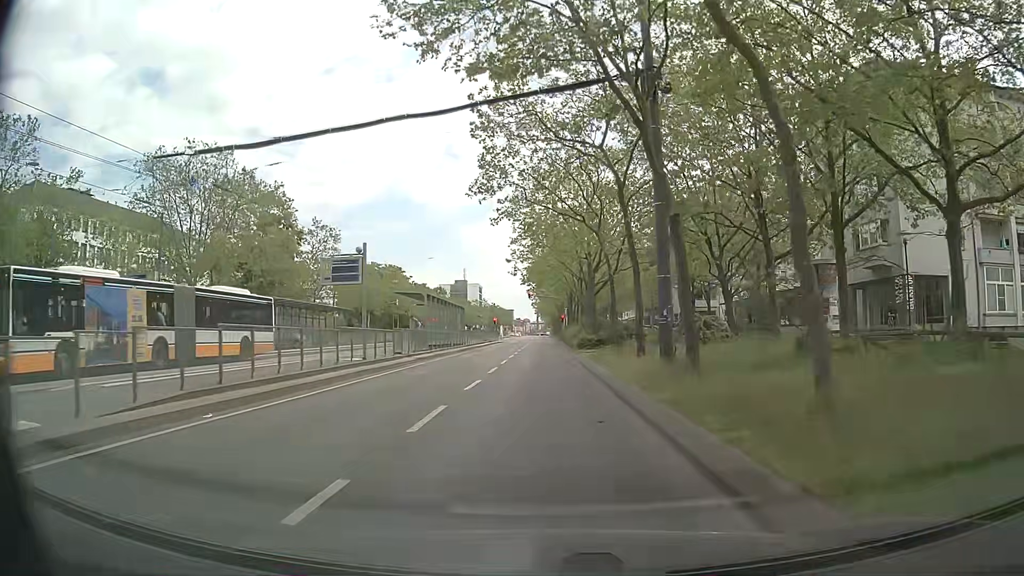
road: primary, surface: asphalt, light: Day
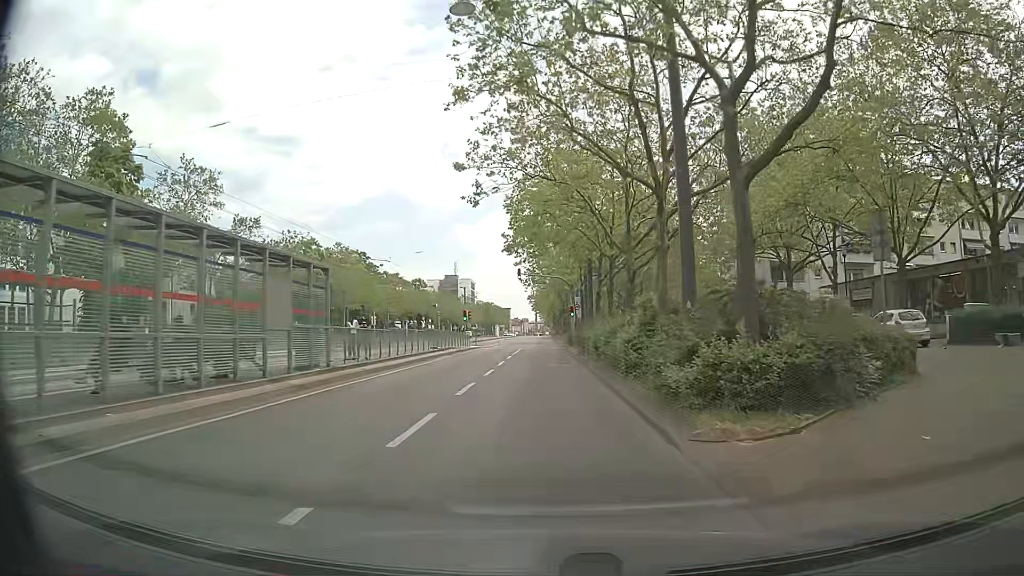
(0.0, +32.6) m; +1°
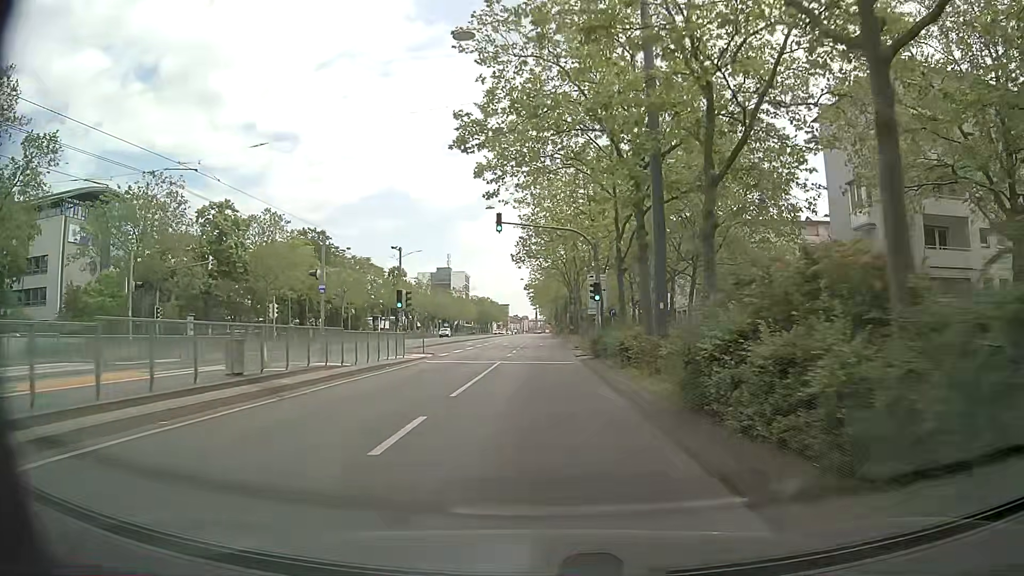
(-0.4, +25.9) m; 0°
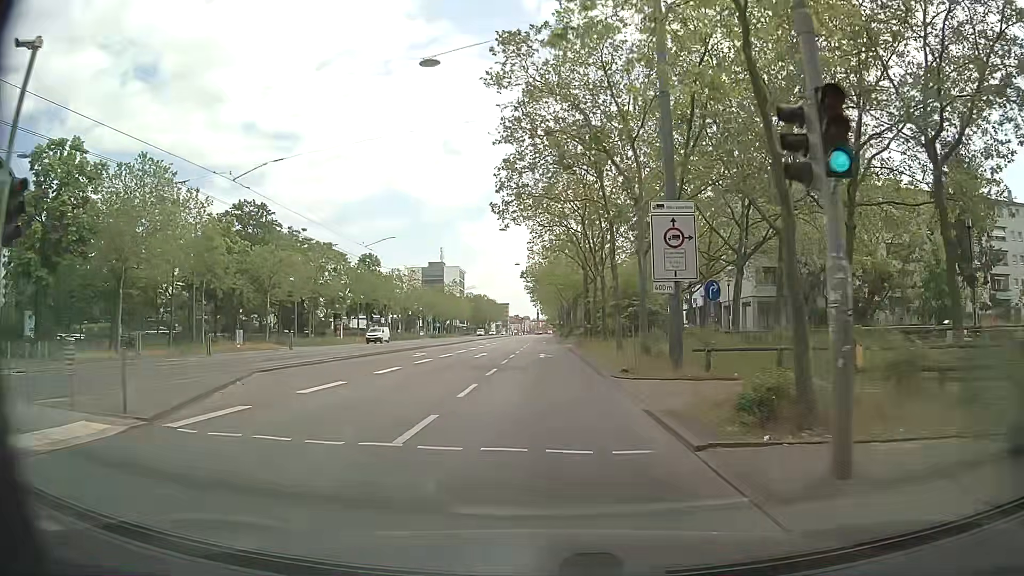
(-0.3, +25.0) m; -1°
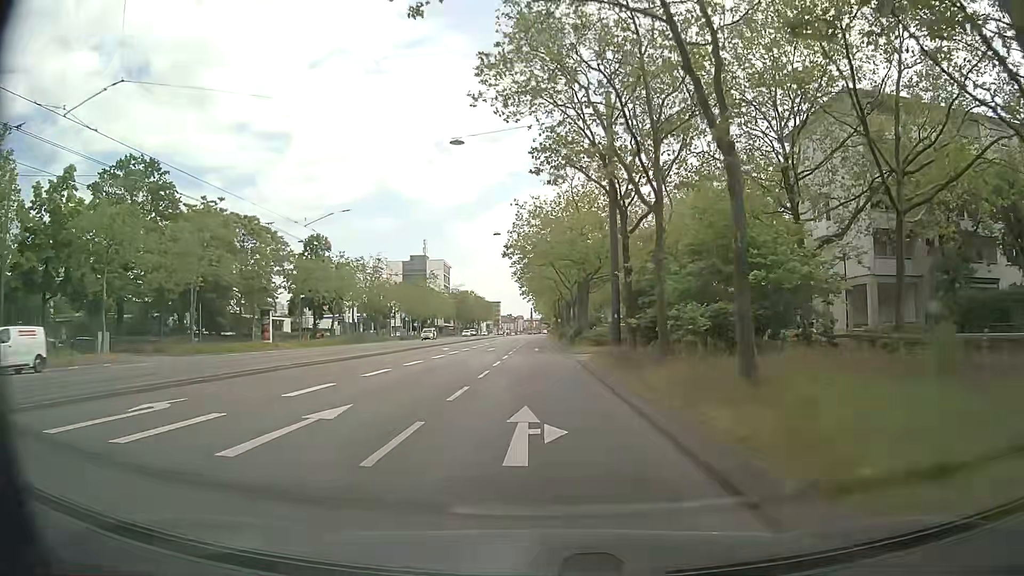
(+0.1, +25.6) m; +1°
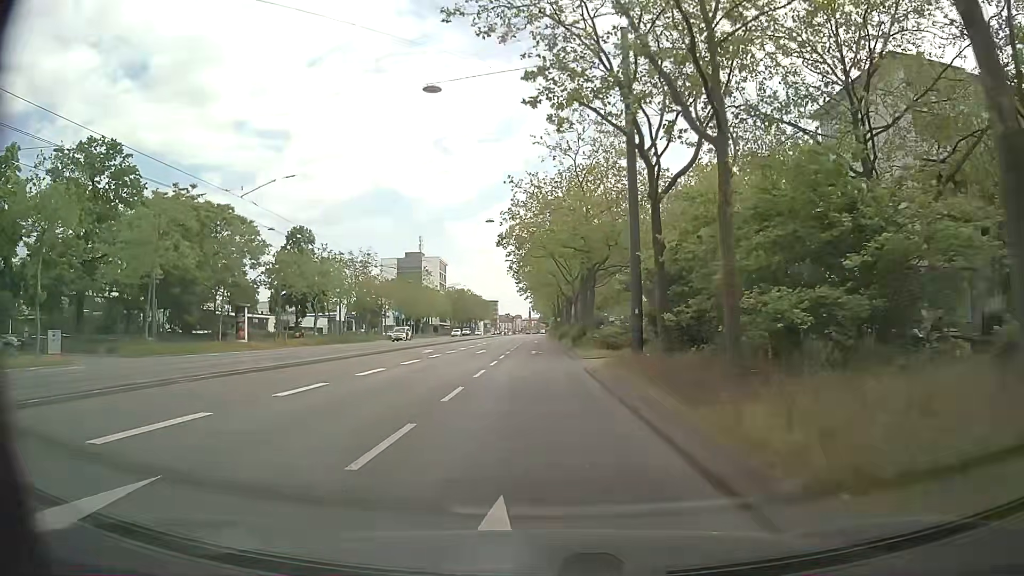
(-0.1, +6.5) m; -1°
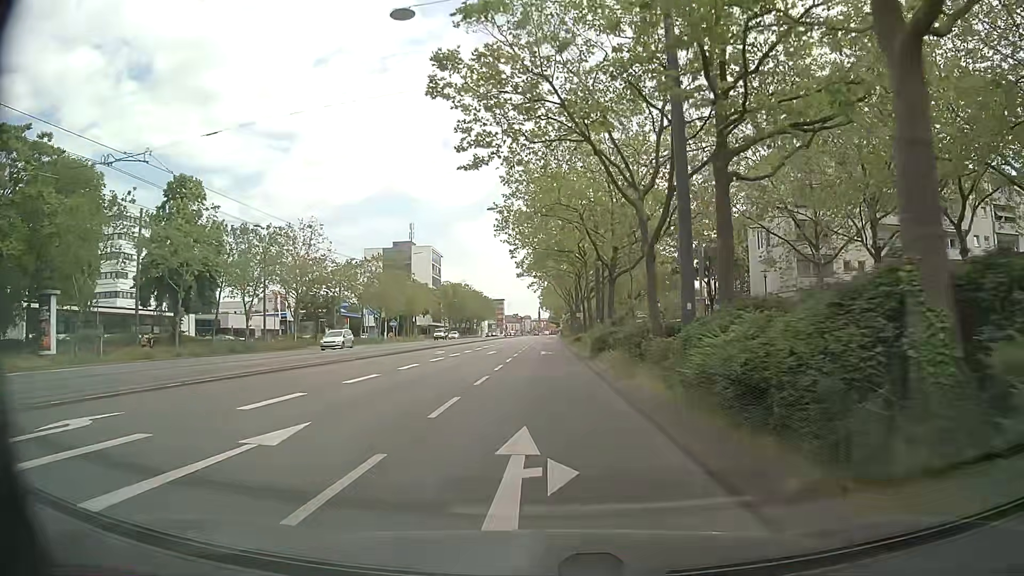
(0.0, +33.6) m; -1°
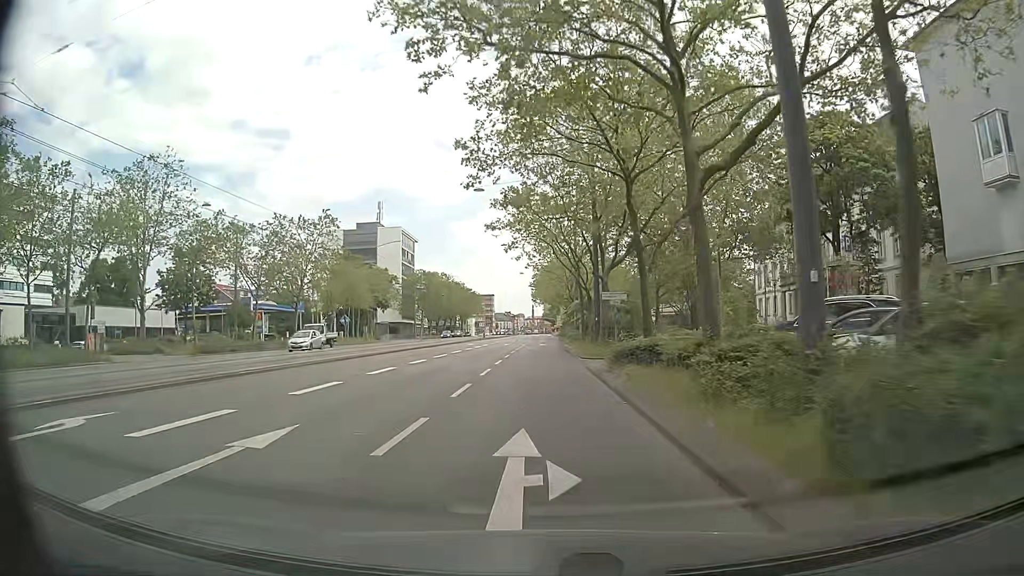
(+0.2, +34.7) m; +1°
(0, +10) (0, +20) (0, +30) (0, +40) (0, +50) (0, +60) (0, +70) (0, +80) (0, +90) (+1, +100) m
